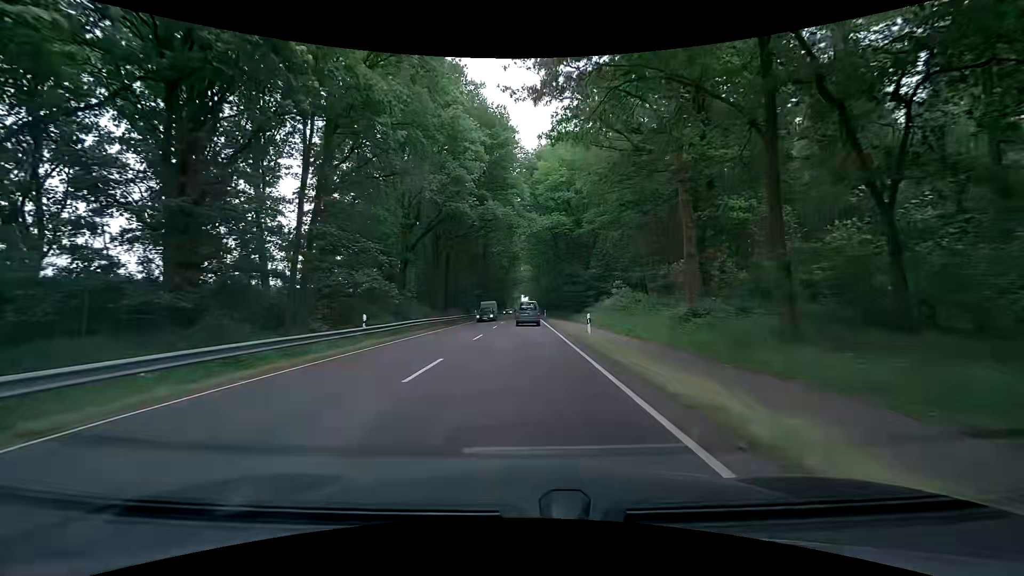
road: primary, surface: asphalt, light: Day
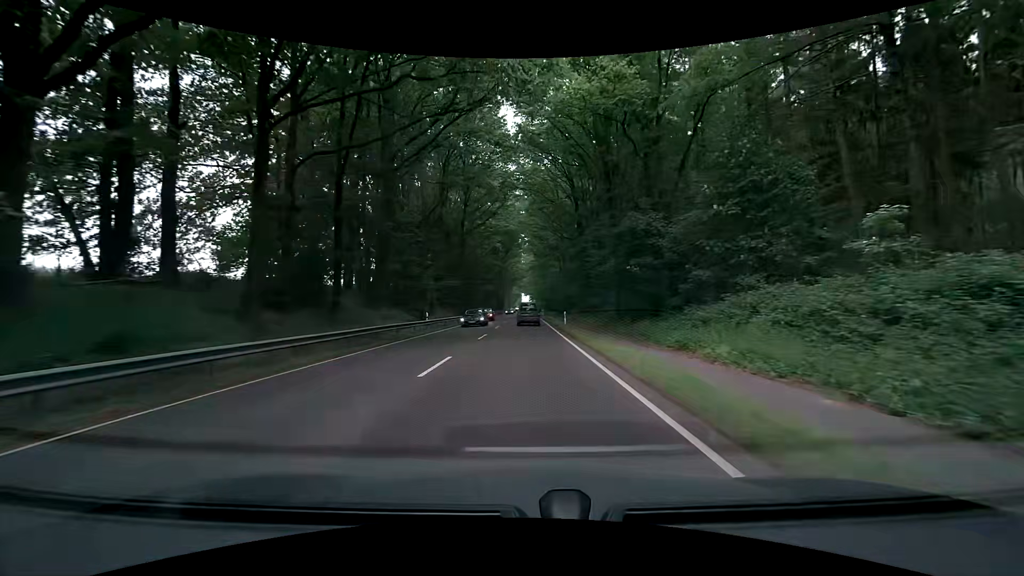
(0.0, +35.3) m; 0°
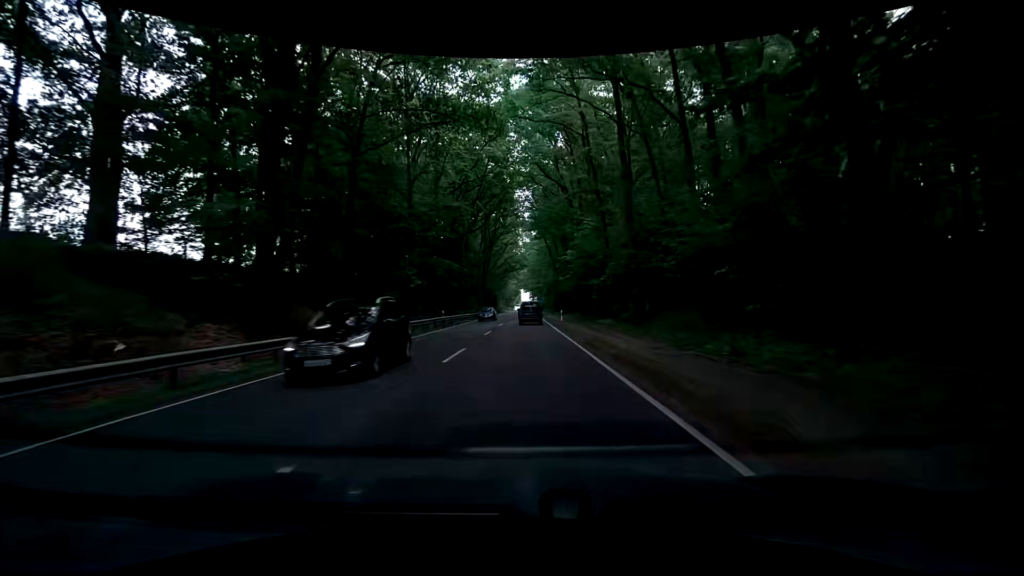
(+0.4, +45.6) m; +1°
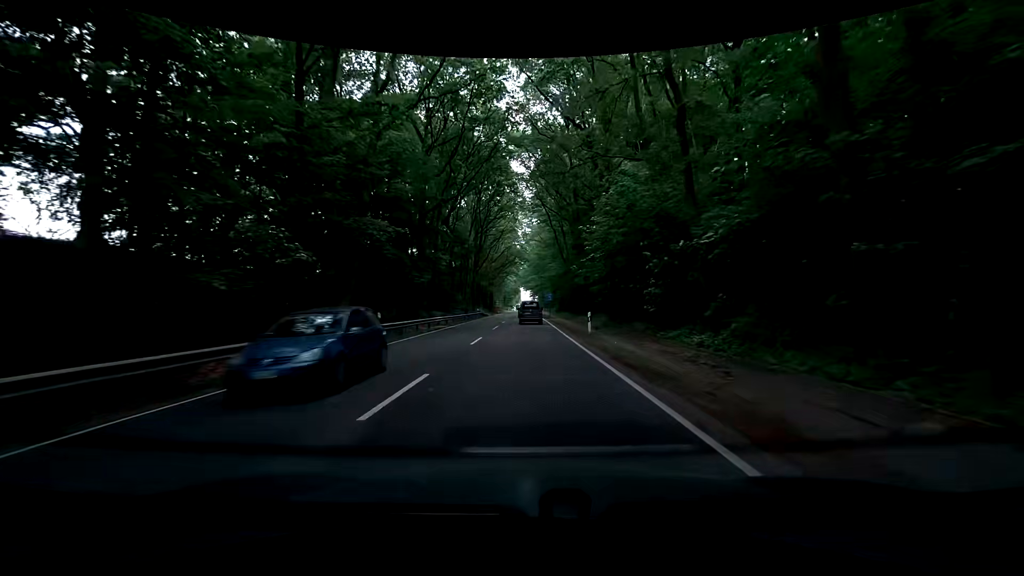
(+0.1, +18.3) m; +2°
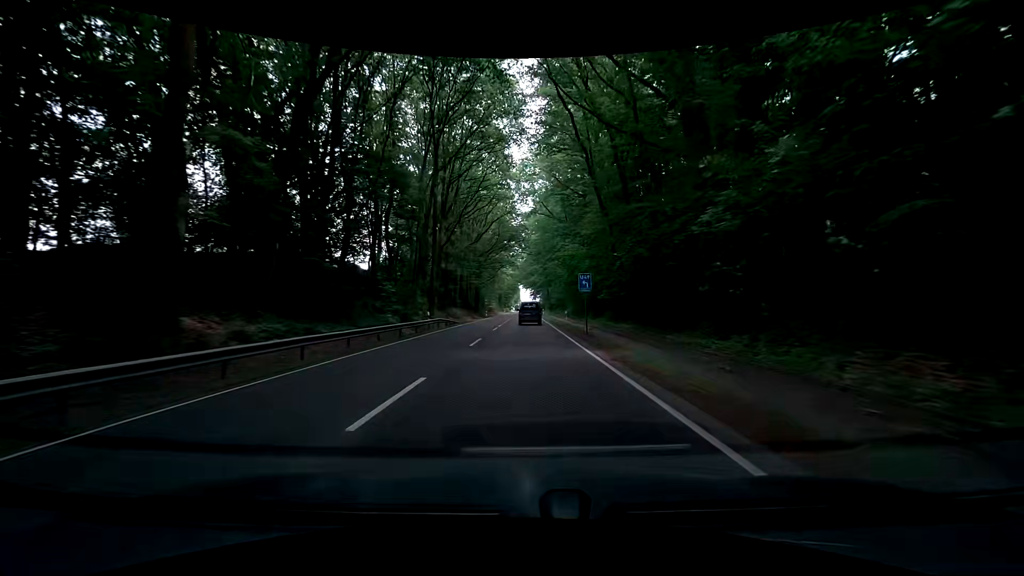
(-1.2, +36.4) m; -1°
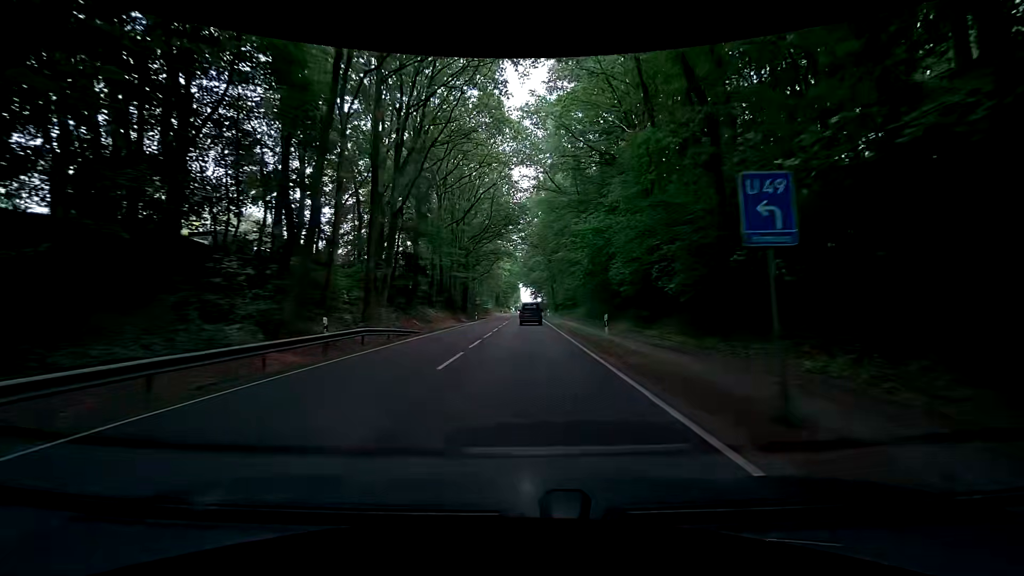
(-0.1, +18.5) m; 0°
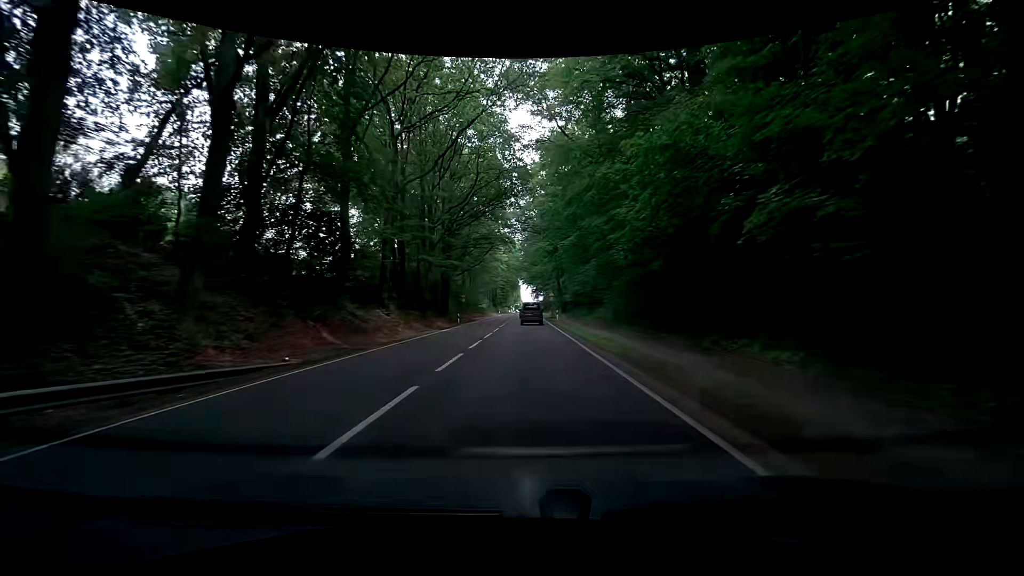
(-0.3, +18.8) m; -1°
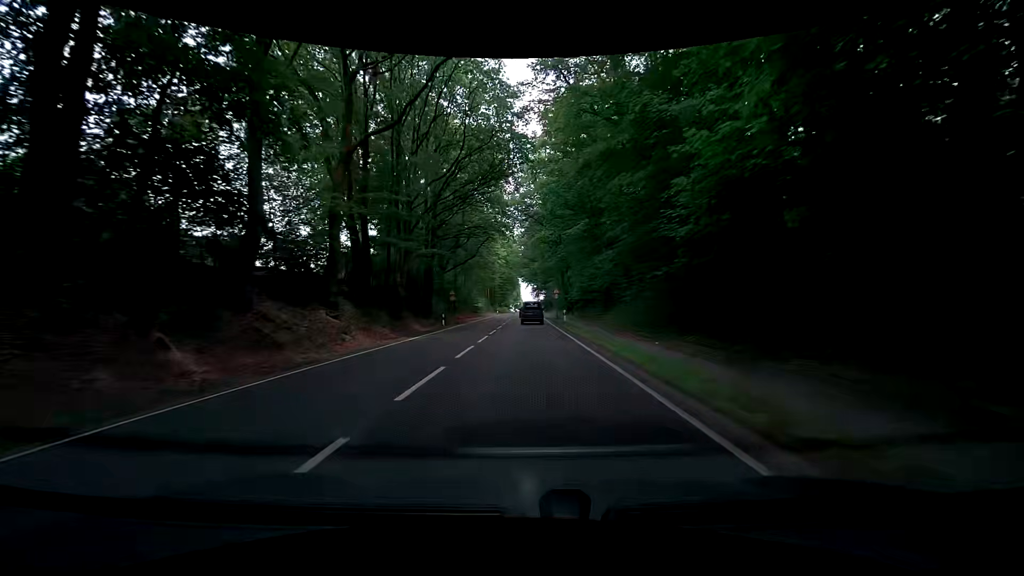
(0.0, +9.5) m; 0°
(0, +10) (0, +20) (0, +30) (+1, +40) (+1, +50) (+1, +60) (+1, +70) (+1, +80) (+1, +90) (+1, +100) m
